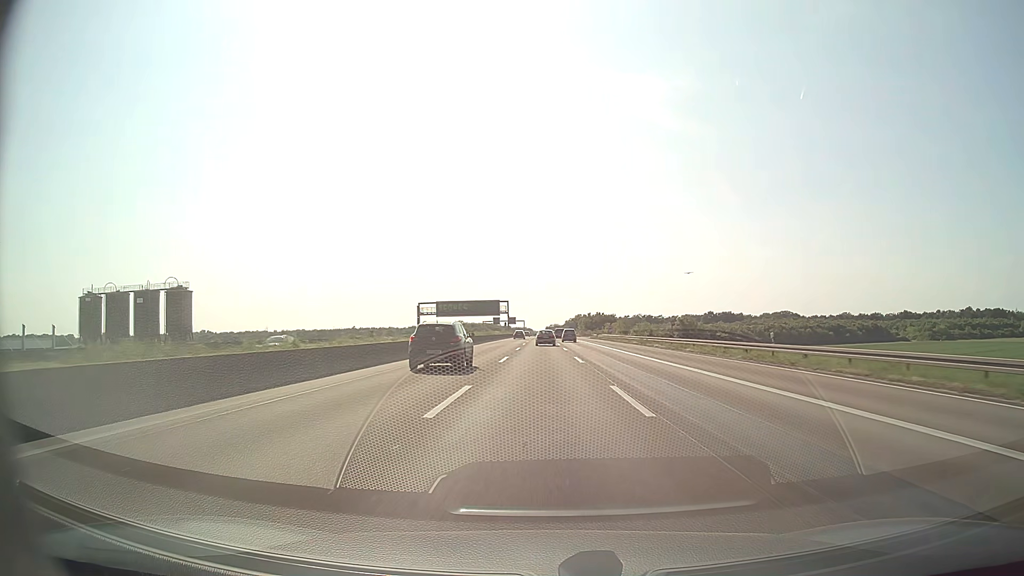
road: motorway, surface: asphalt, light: Day
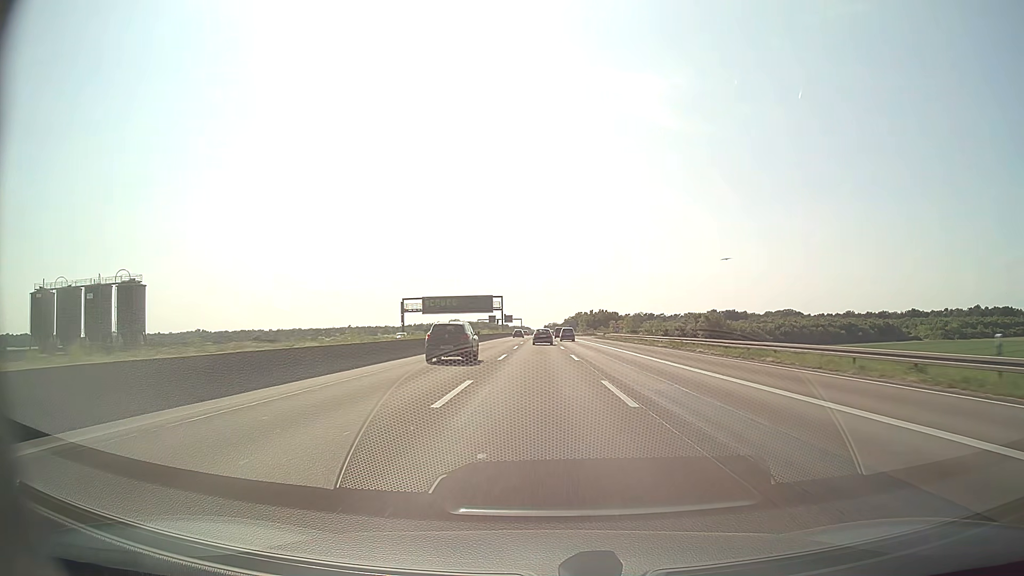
(0.0, +16.7) m; 0°
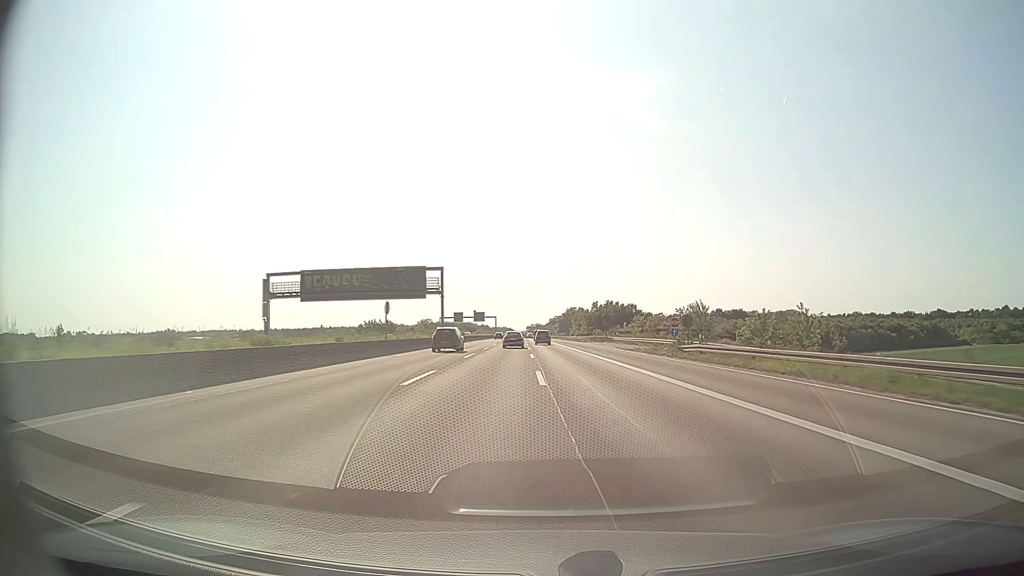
(+0.9, +67.0) m; +1°
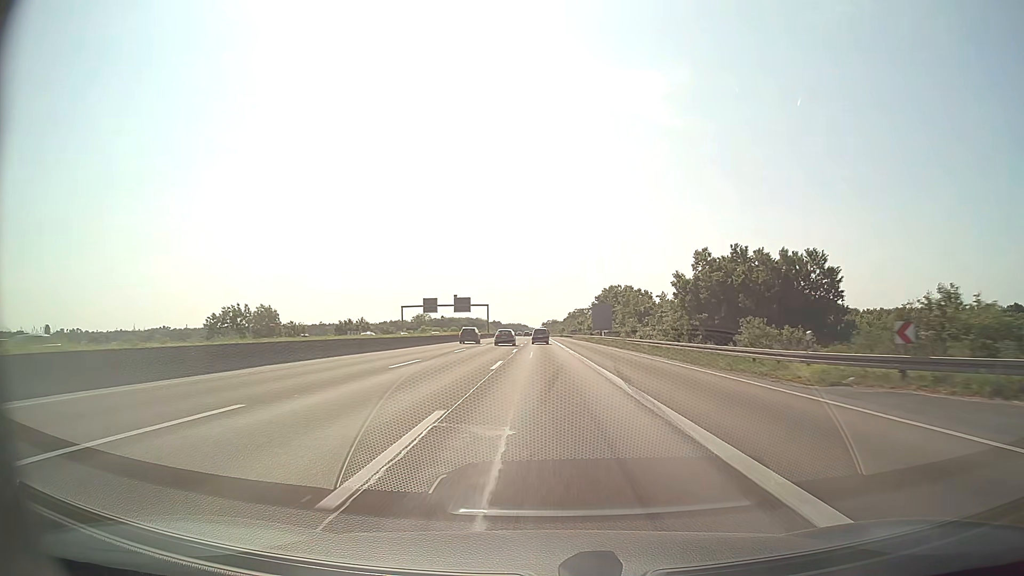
(-0.2, +83.9) m; -1°
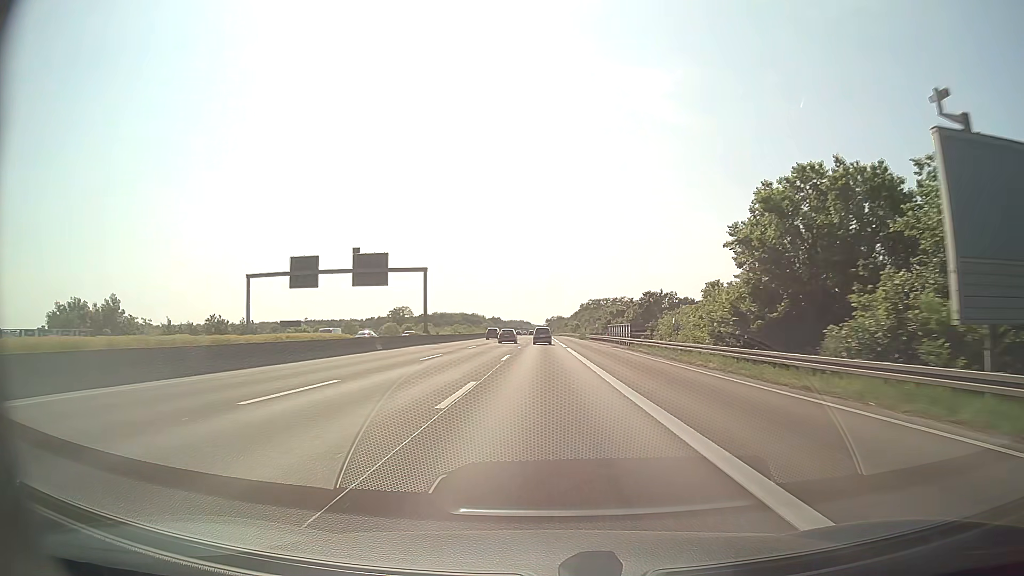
(-0.5, +84.1) m; 0°
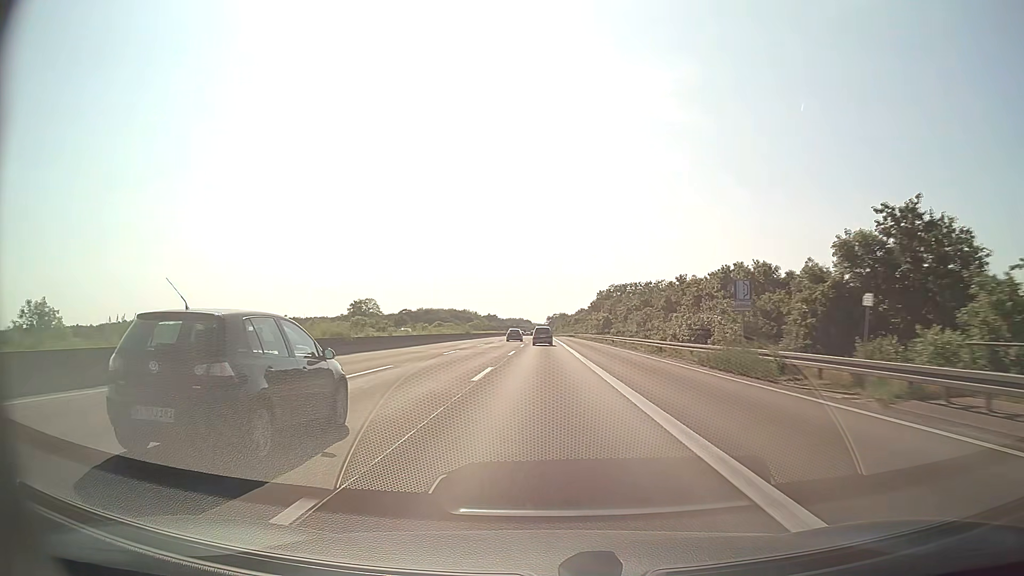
(-0.2, +84.2) m; 0°
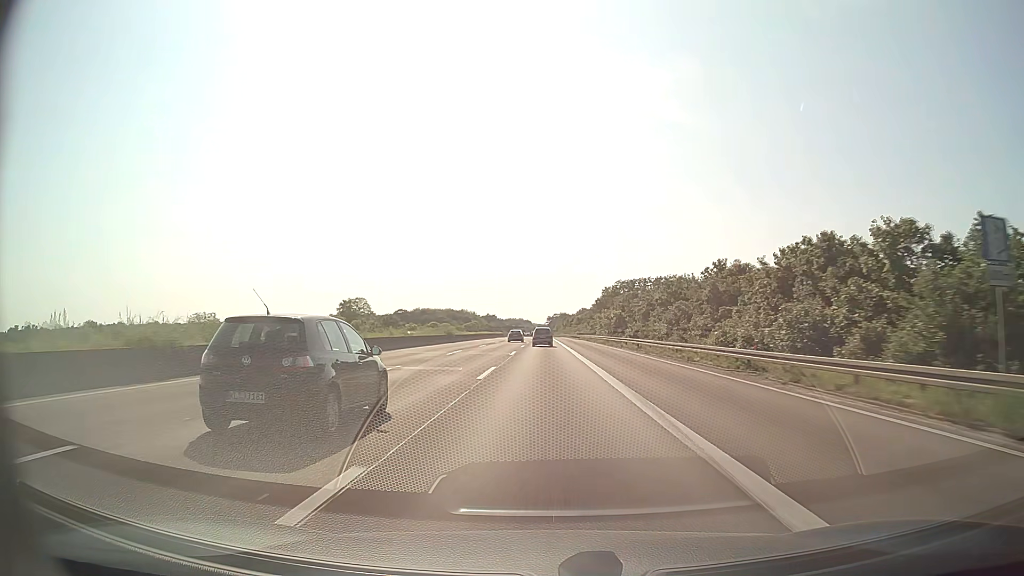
(0.0, +16.8) m; 0°
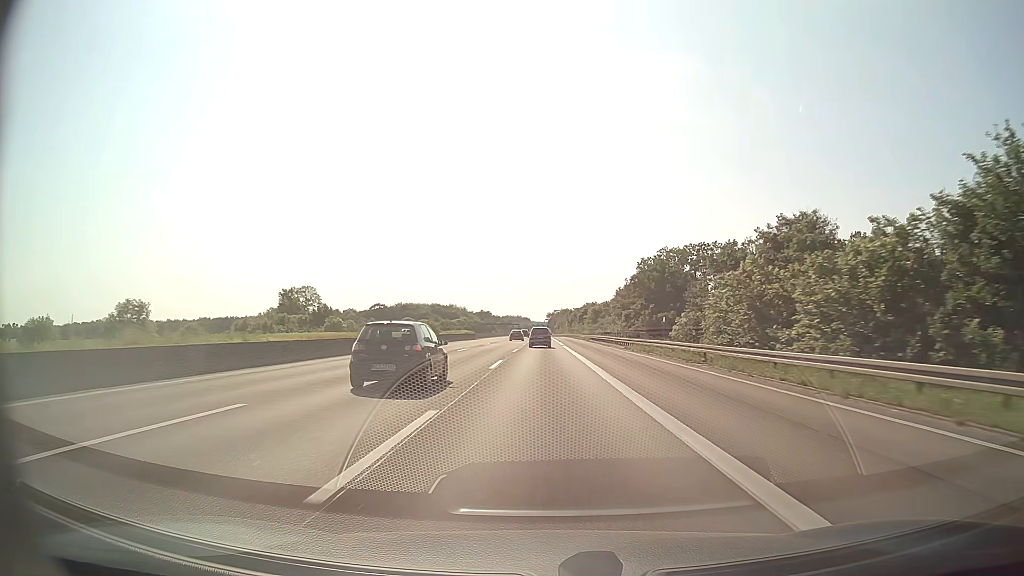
(-0.1, +67.3) m; 0°
(0, +10) (0, +20) (0, +30) (0, +40) (0, +50) (0, +60) (0, +70) (0, +80) (0, +90) (0, +100) m
